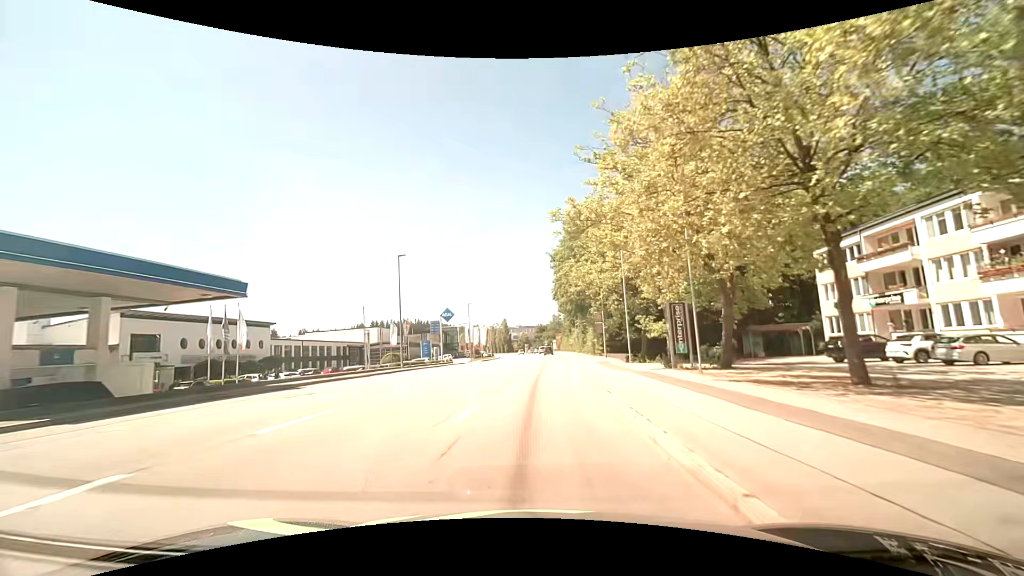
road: tertiary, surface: asphalt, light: Day
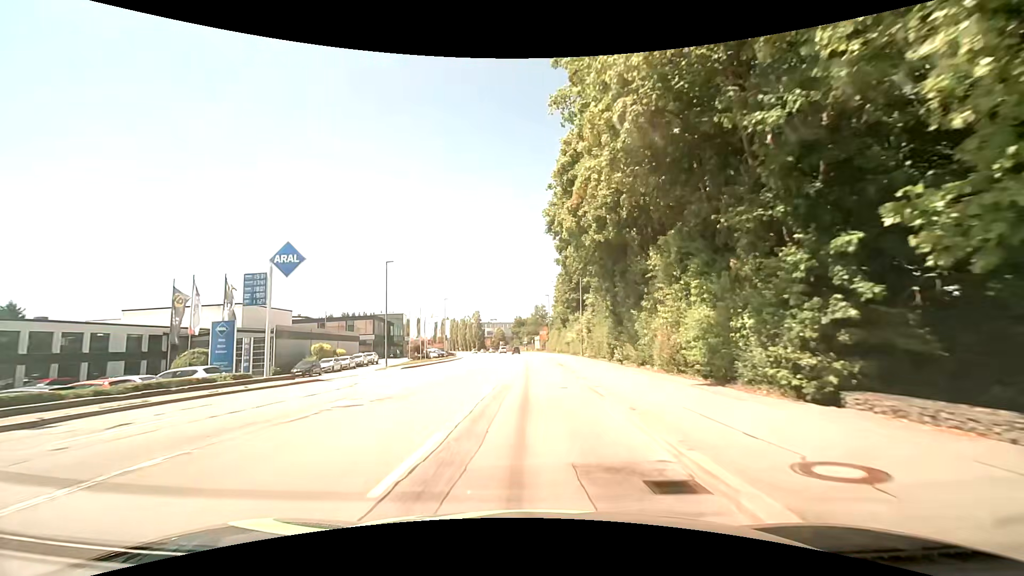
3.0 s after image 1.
(+1.5, +40.7) m; +3°
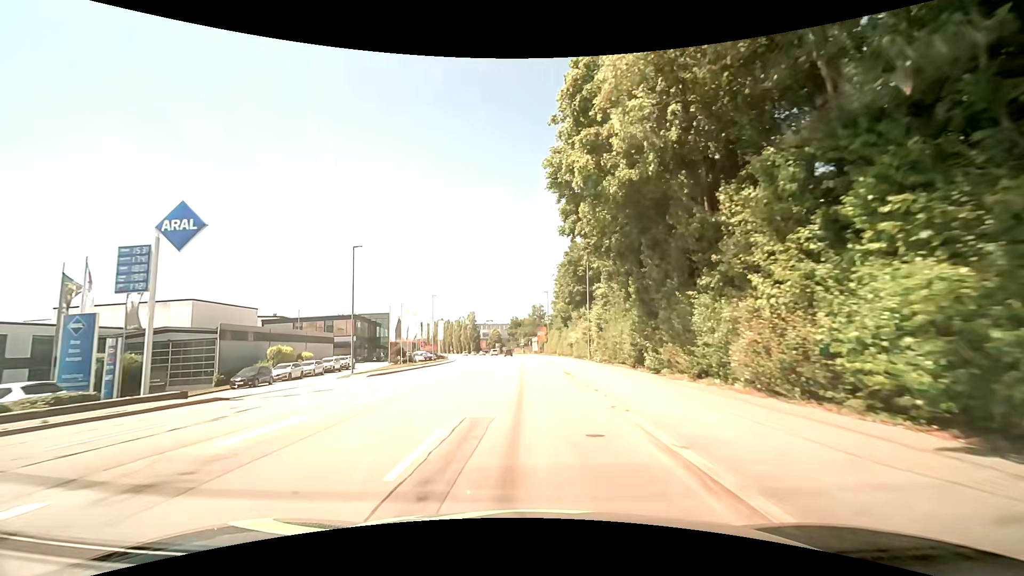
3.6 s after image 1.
(0.0, +8.4) m; 0°
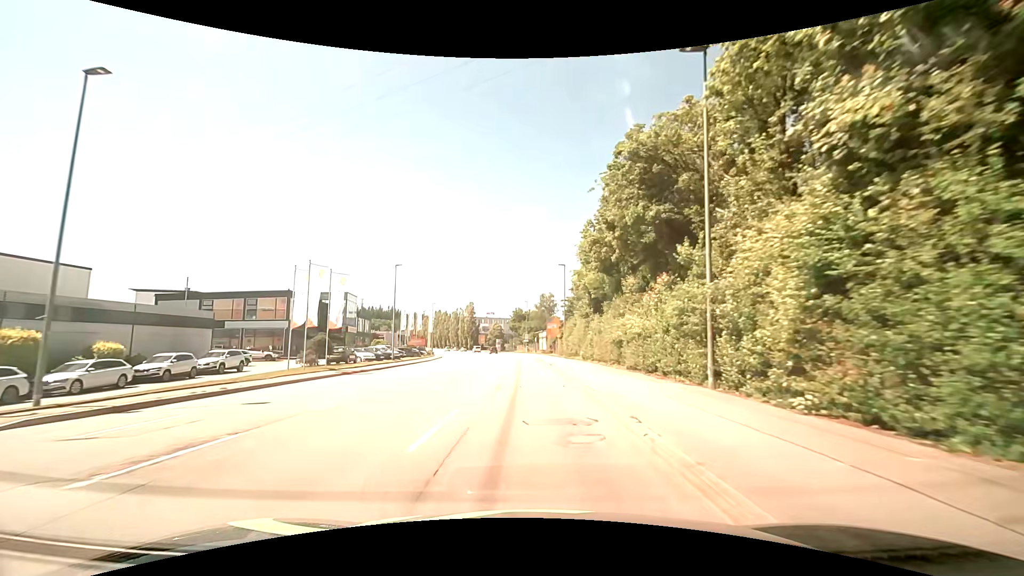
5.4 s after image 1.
(+0.1, +25.8) m; 0°
(0, +10) (0, +20) (0, +30) (-1, +40) (-1, +50) (-2, +60) (-2, +70) (-3, +80) (-4, +90) (-6, +100) m
